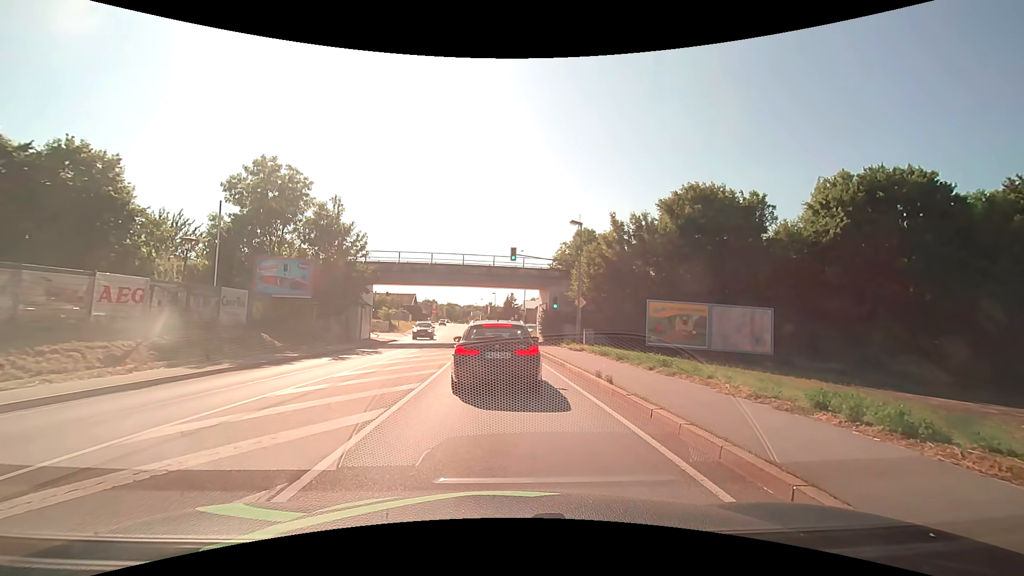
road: primary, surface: asphalt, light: Day
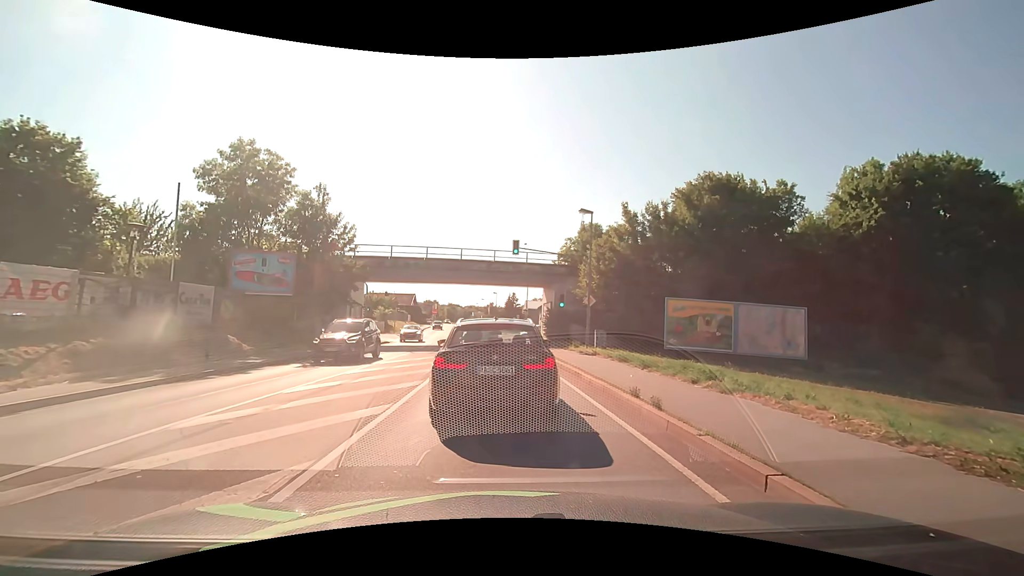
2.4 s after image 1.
(0.0, +3.3) m; 0°
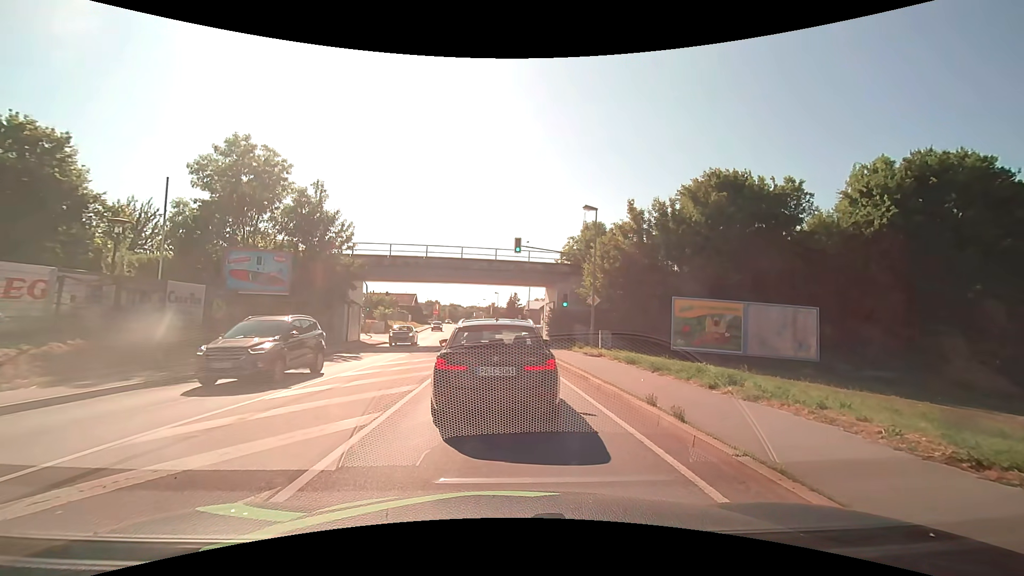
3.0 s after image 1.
(0.0, +0.9) m; 0°
(0, +10) (0, +20) (-1, +30) (-1, +40) (-2, +50) (-3, +60) (-4, +70) (-4, +80) (-5, +90) (-6, +100) m
